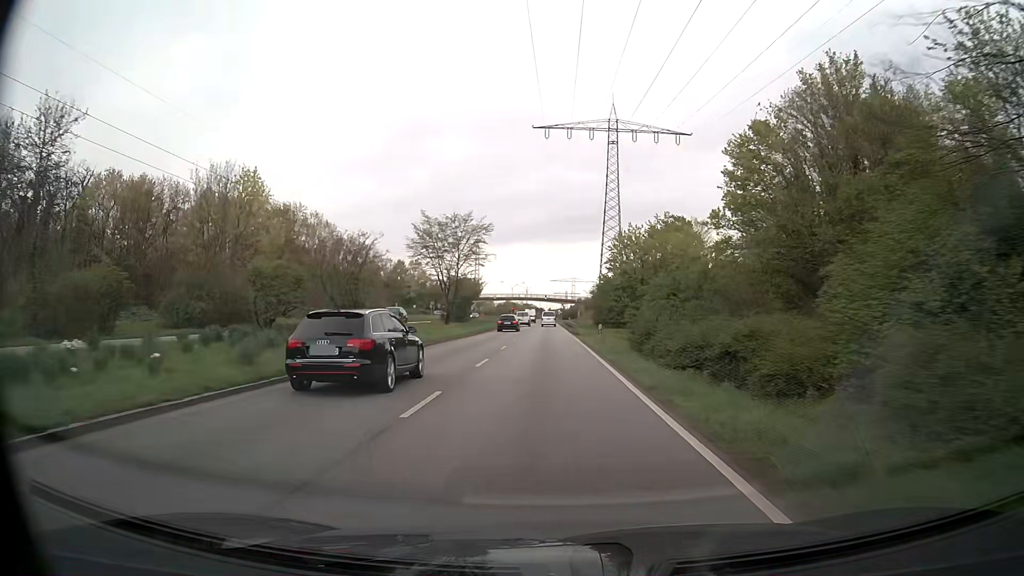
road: primary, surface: asphalt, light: Day
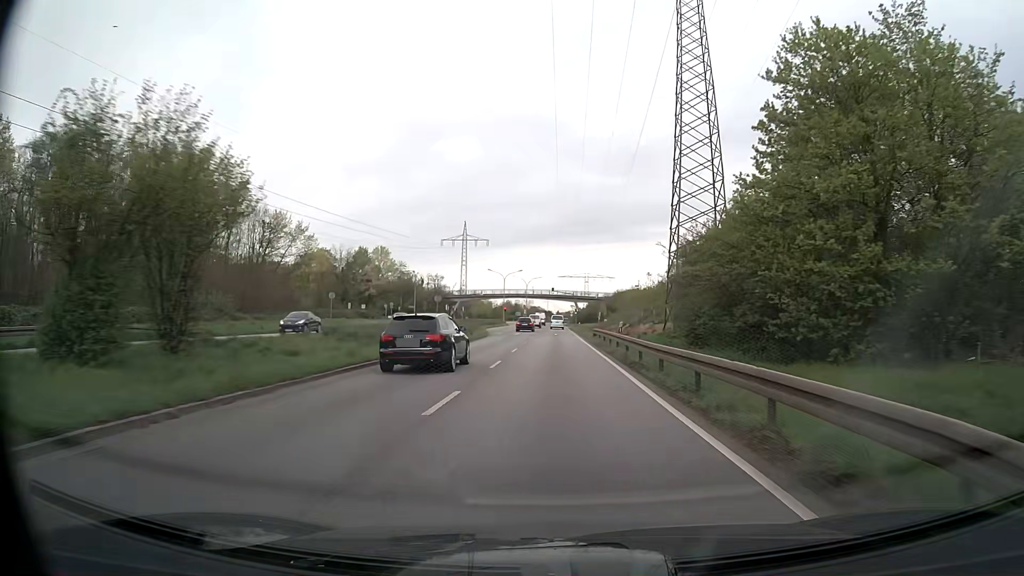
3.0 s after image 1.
(-0.5, +54.1) m; -1°
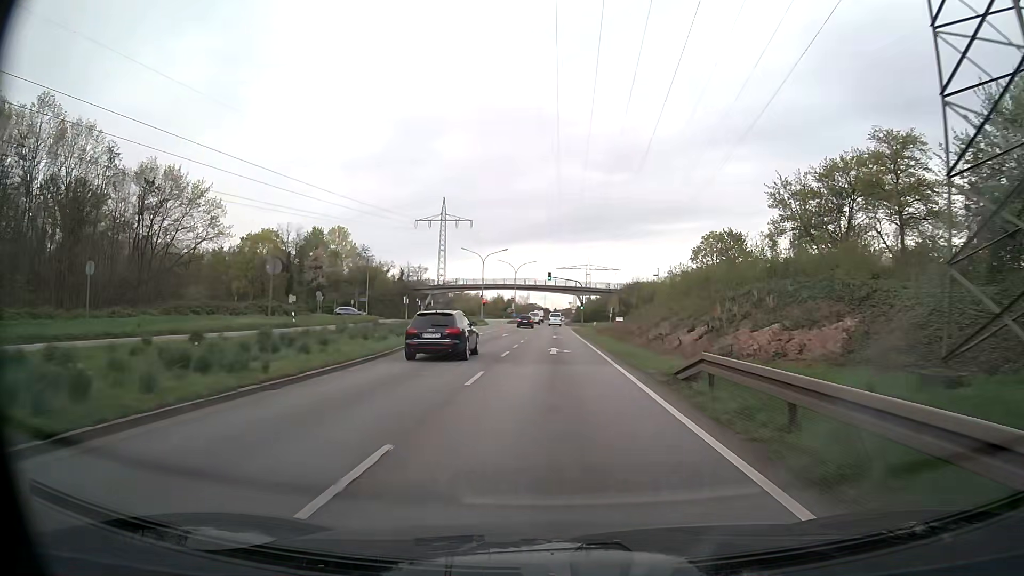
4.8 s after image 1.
(0.0, +32.5) m; 0°
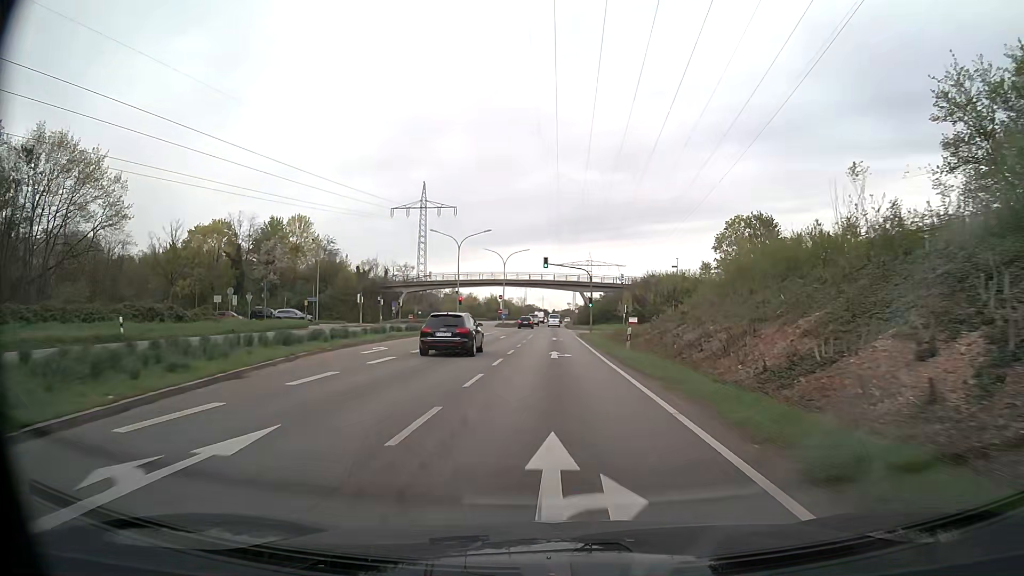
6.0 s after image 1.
(+0.1, +21.0) m; 0°
